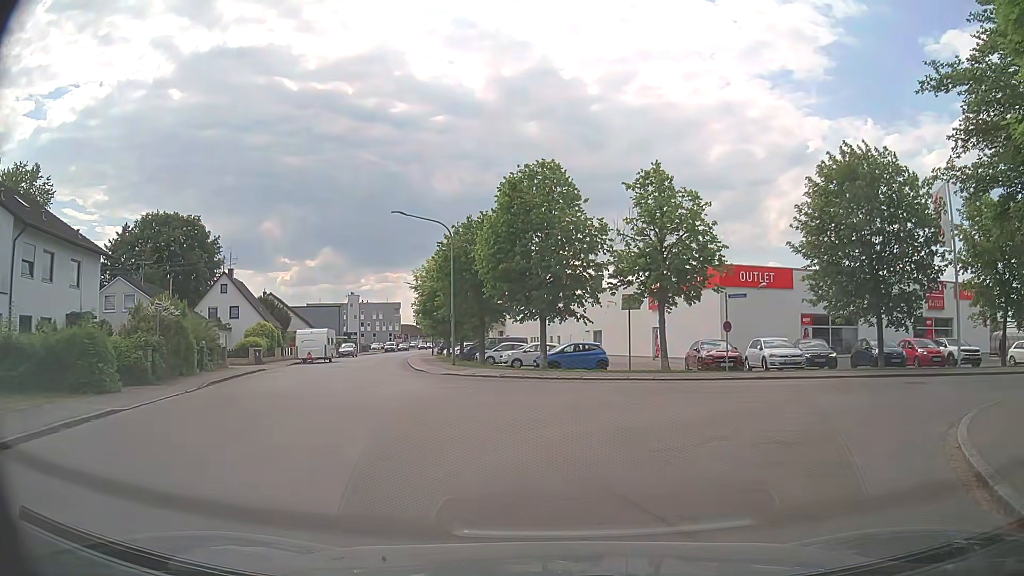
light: Day
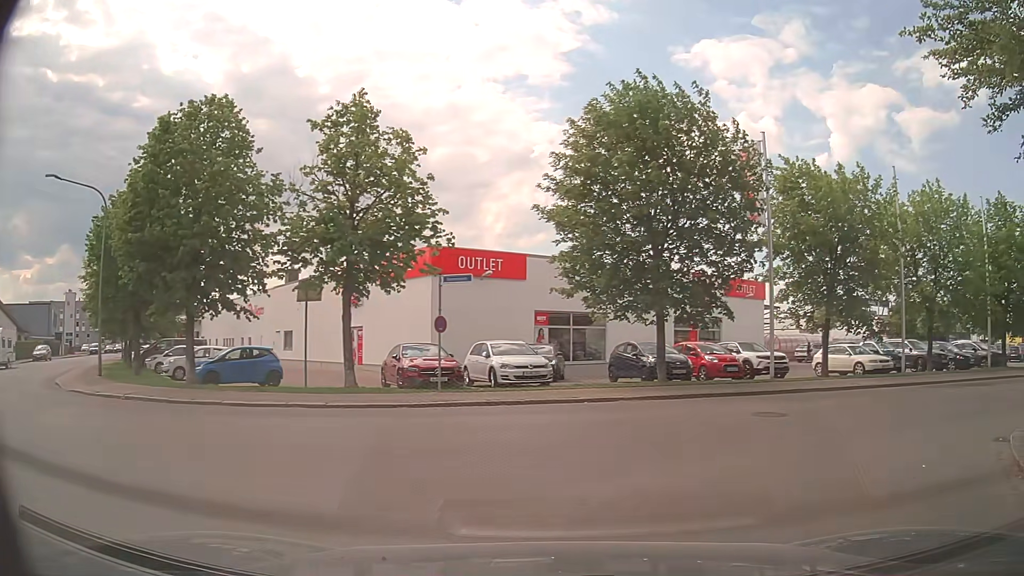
(+1.1, +8.1) m; +23°
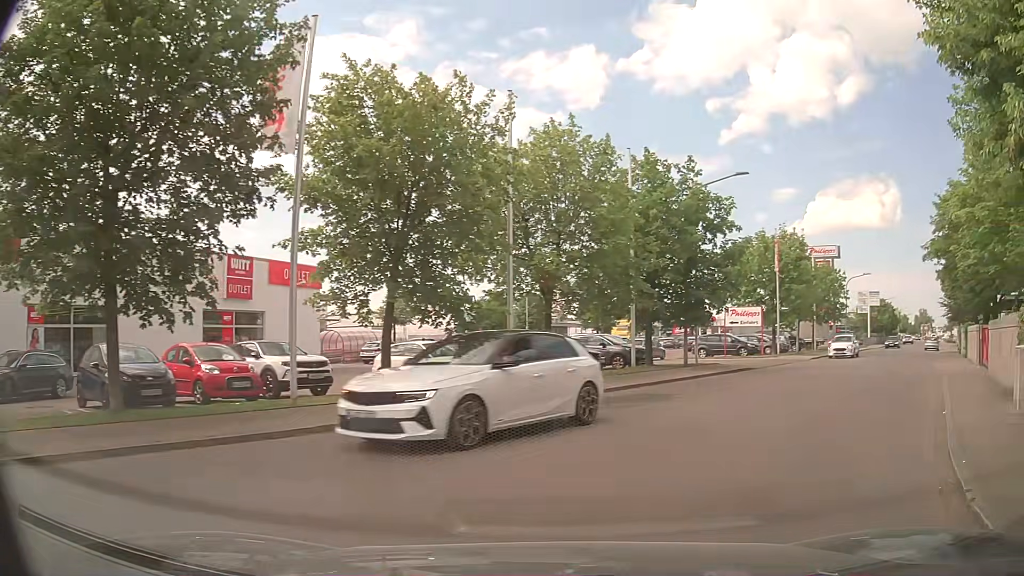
(+2.7, +8.3) m; +36°
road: residential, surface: asphalt
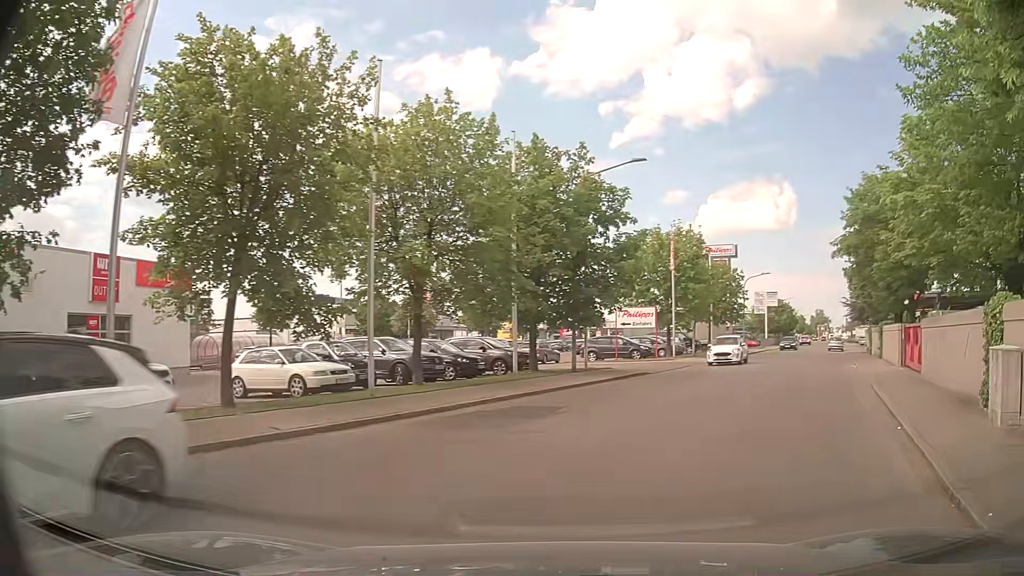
(+0.2, +2.5) m; +9°
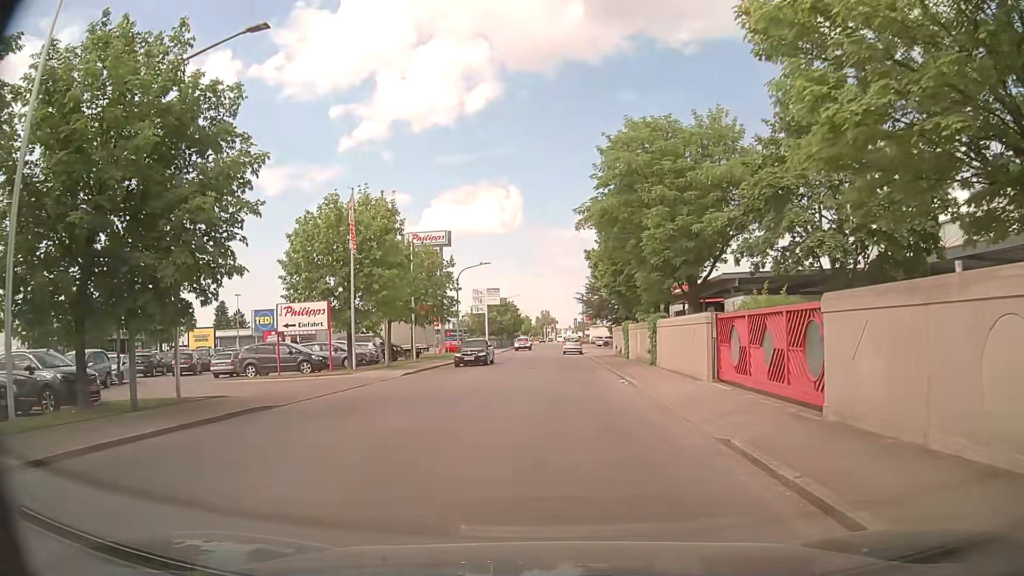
(+3.2, +11.3) m; +23°
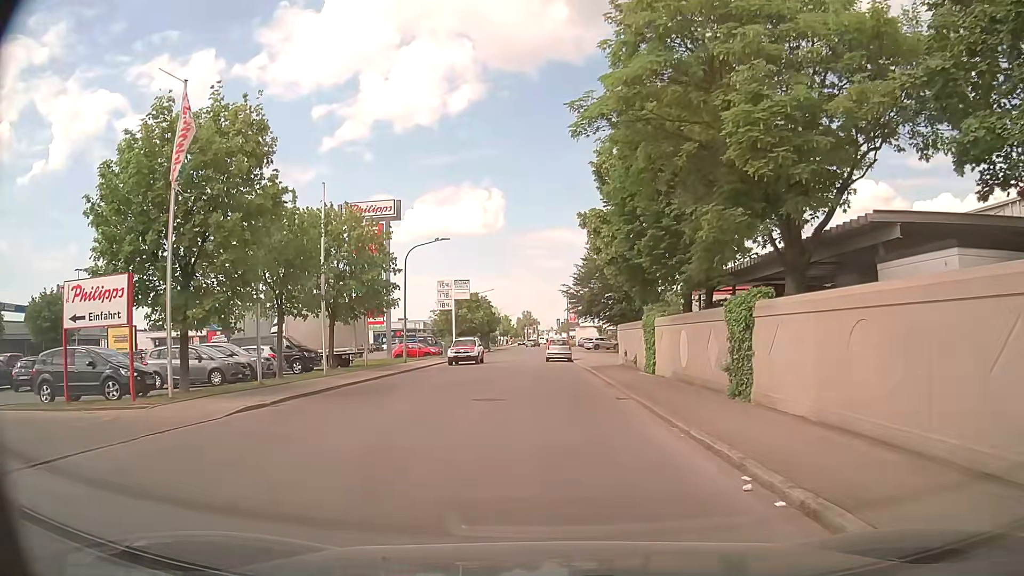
(+0.3, +14.5) m; +2°
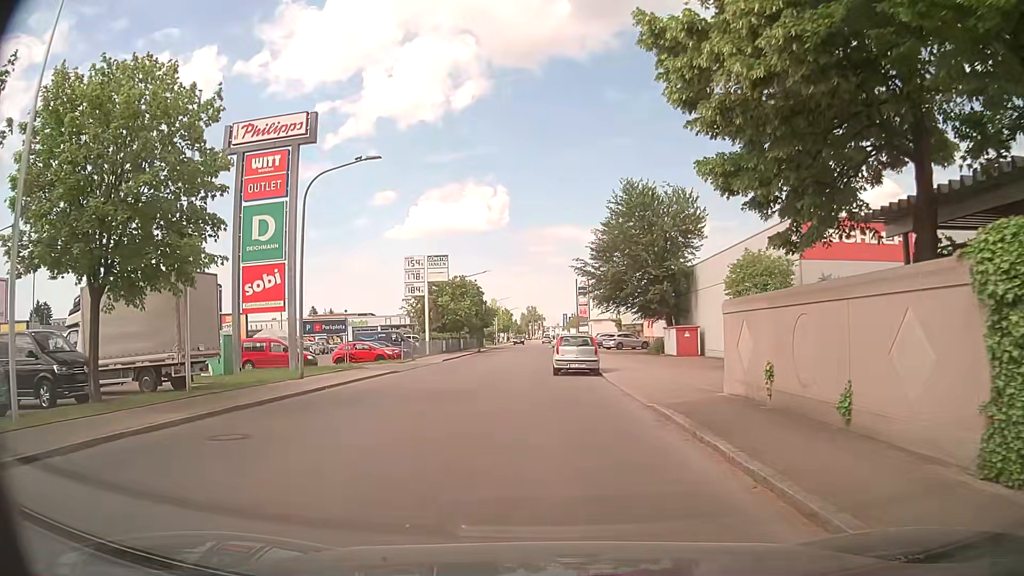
(-0.2, +18.9) m; 0°
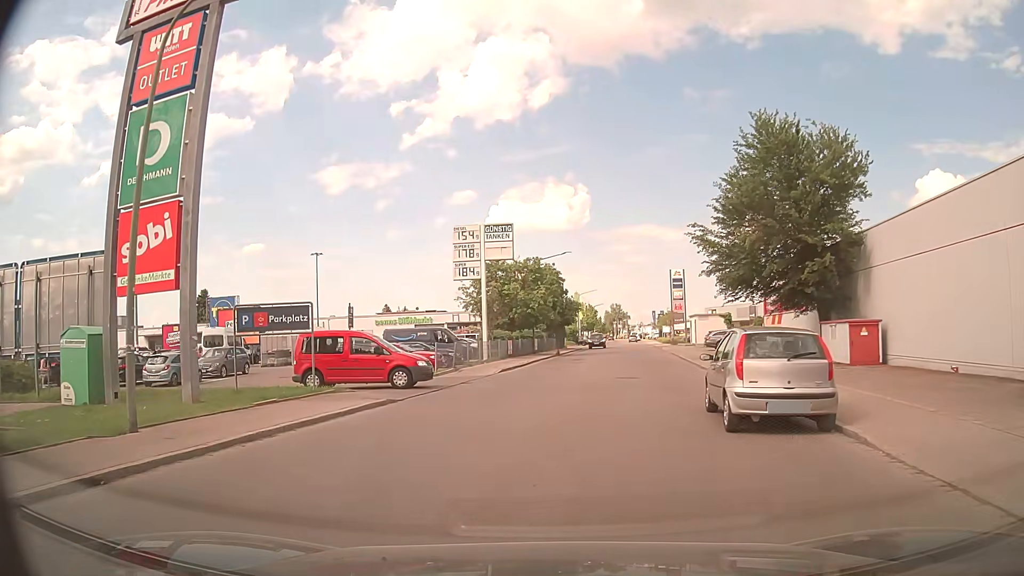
(-1.0, +14.2) m; -7°
(0, +10) (+2, +20) (+4, +30) (+5, +40) (+7, +49) (+8, +59) (+9, +69) (+10, +79) (+12, +89) (+13, +99) m
